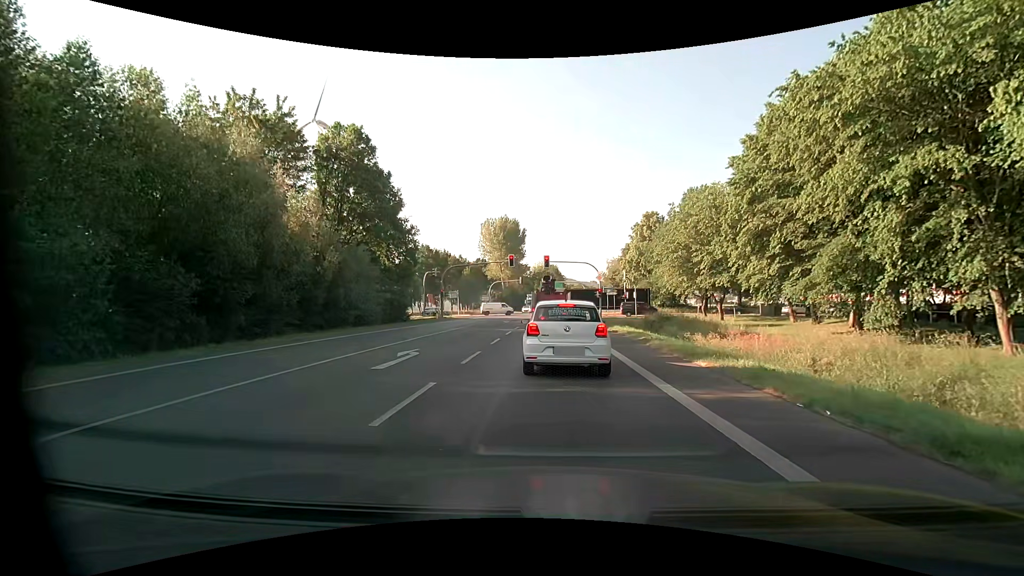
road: primary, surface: asphalt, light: Day
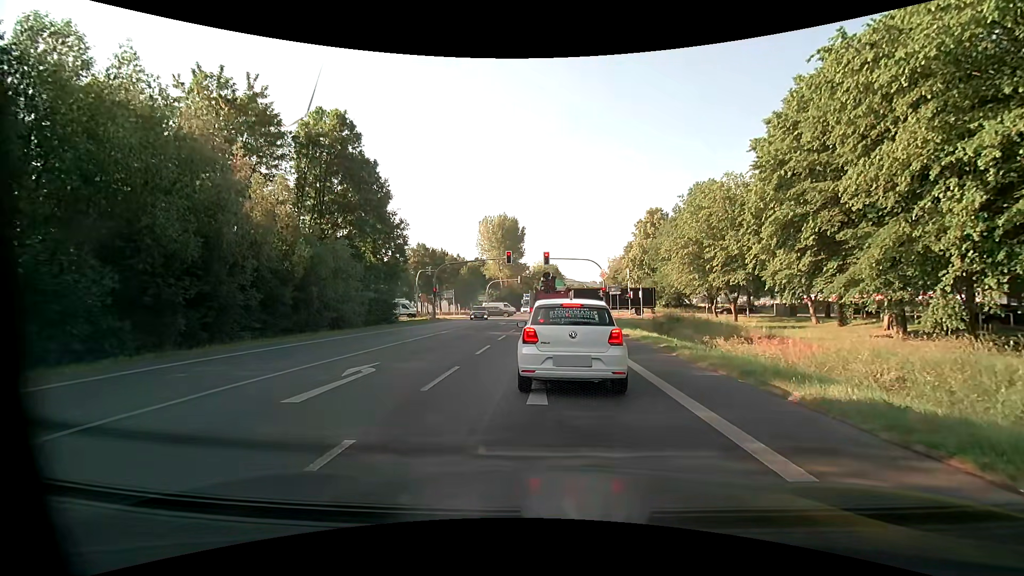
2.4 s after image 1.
(0.0, +3.6) m; +1°
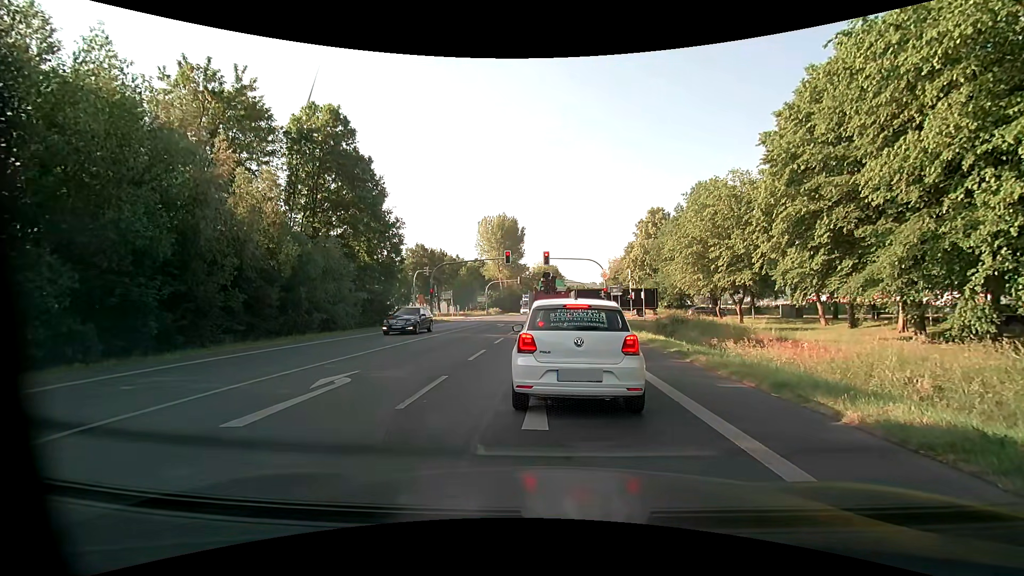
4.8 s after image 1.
(0.0, +1.3) m; 0°
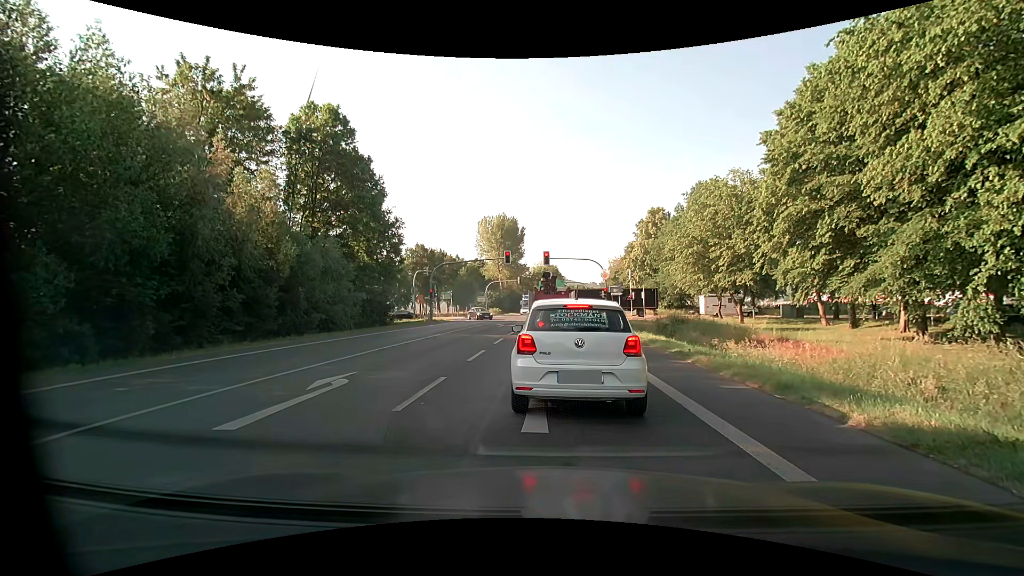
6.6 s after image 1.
(0.0, +0.2) m; 0°
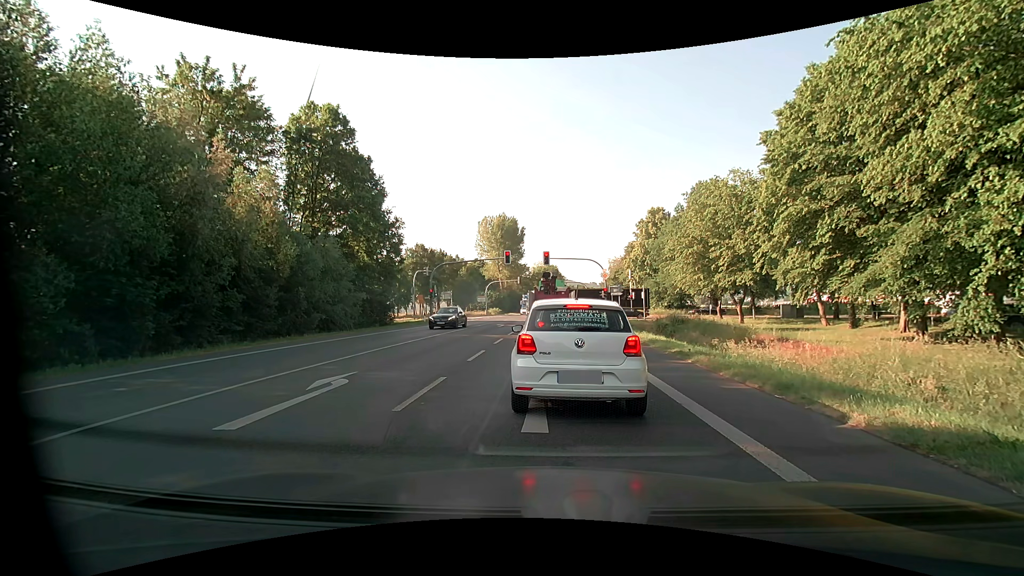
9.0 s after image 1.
(0.0, 0.0) m; 0°
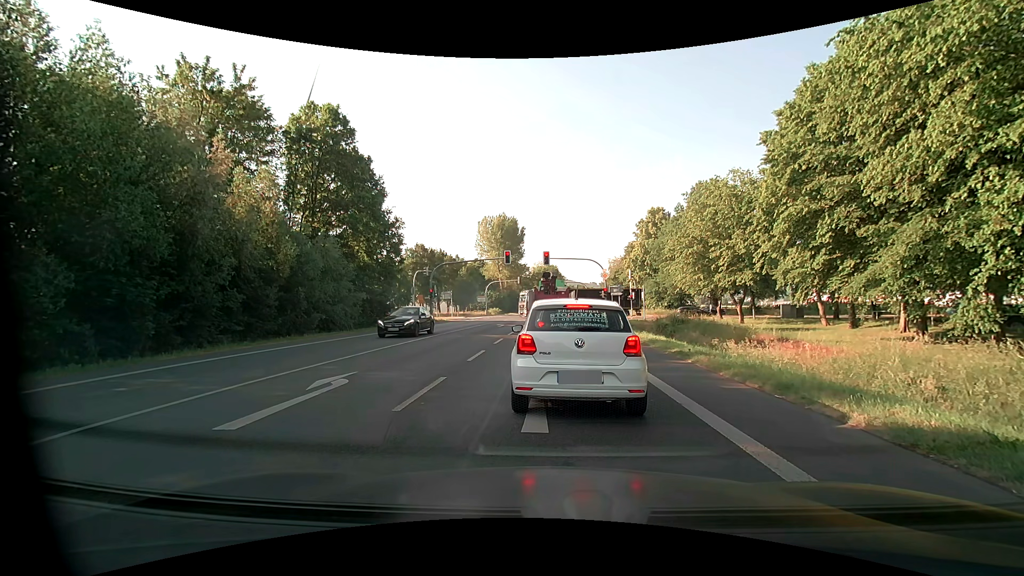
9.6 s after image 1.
(0.0, 0.0) m; 0°
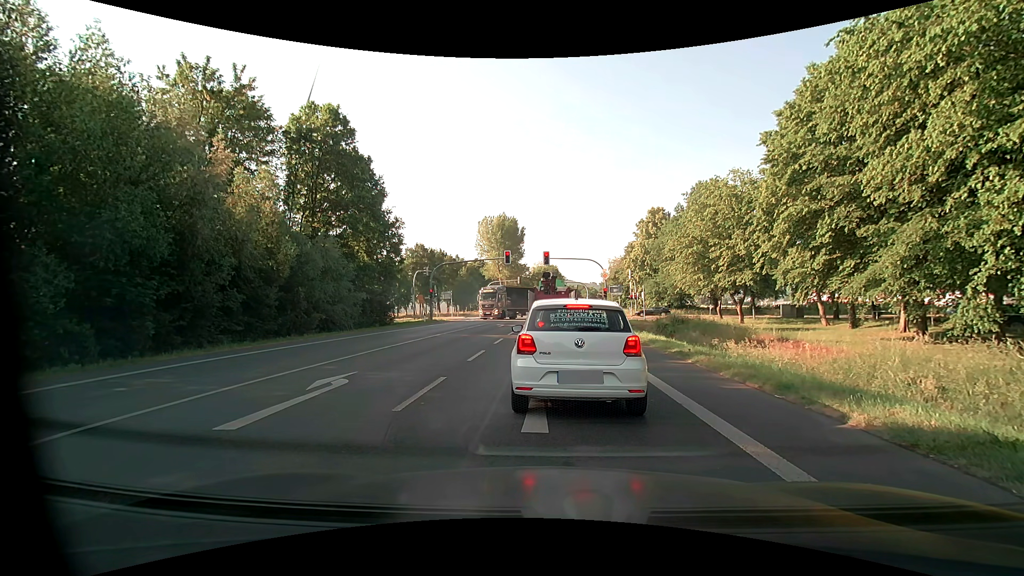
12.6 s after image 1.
(0.0, 0.0) m; 0°
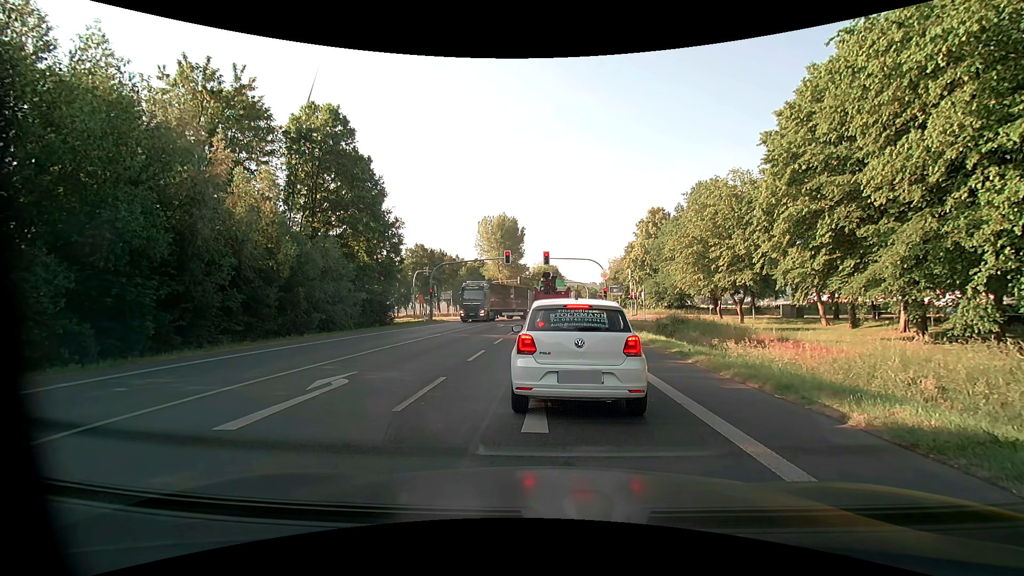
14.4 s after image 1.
(0.0, 0.0) m; 0°
(0, +10) (0, +20) (0, +30) (0, +40) (+1, +50) (+1, +60) (+2, +70) (+2, +80) (+3, +90) (+3, +100) m
